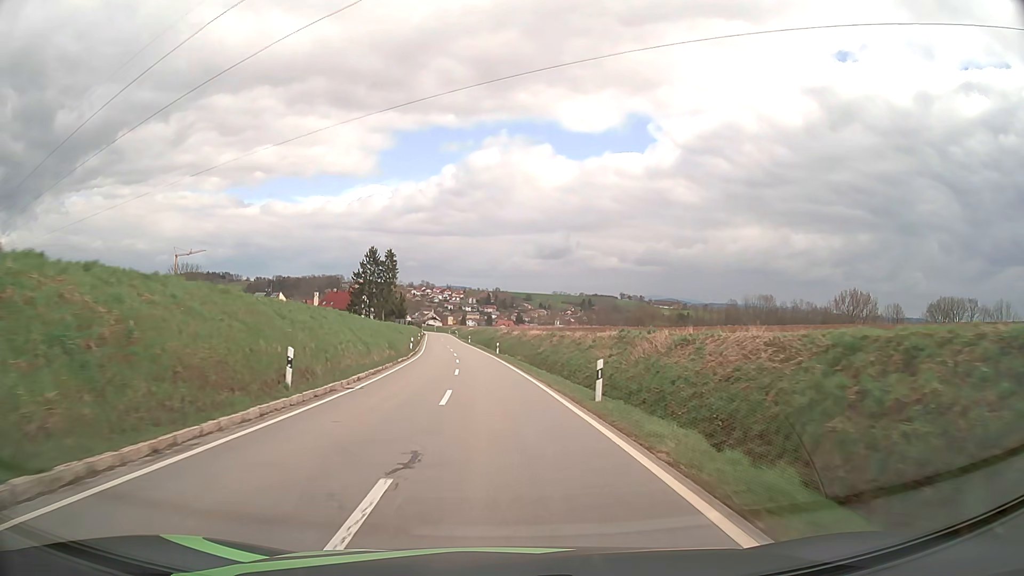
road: tertiary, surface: asphalt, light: Day
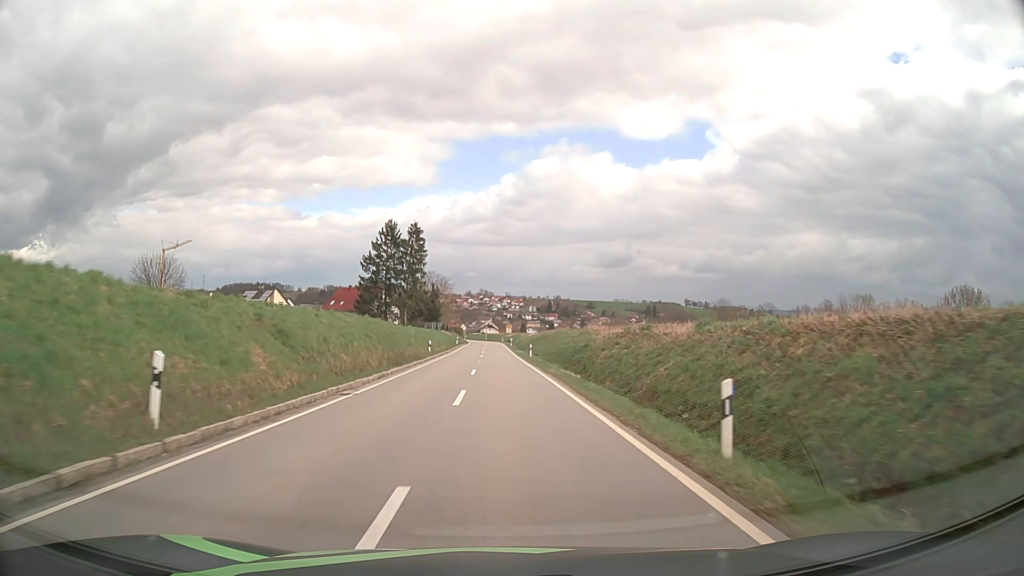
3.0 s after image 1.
(-2.3, +48.2) m; -5°
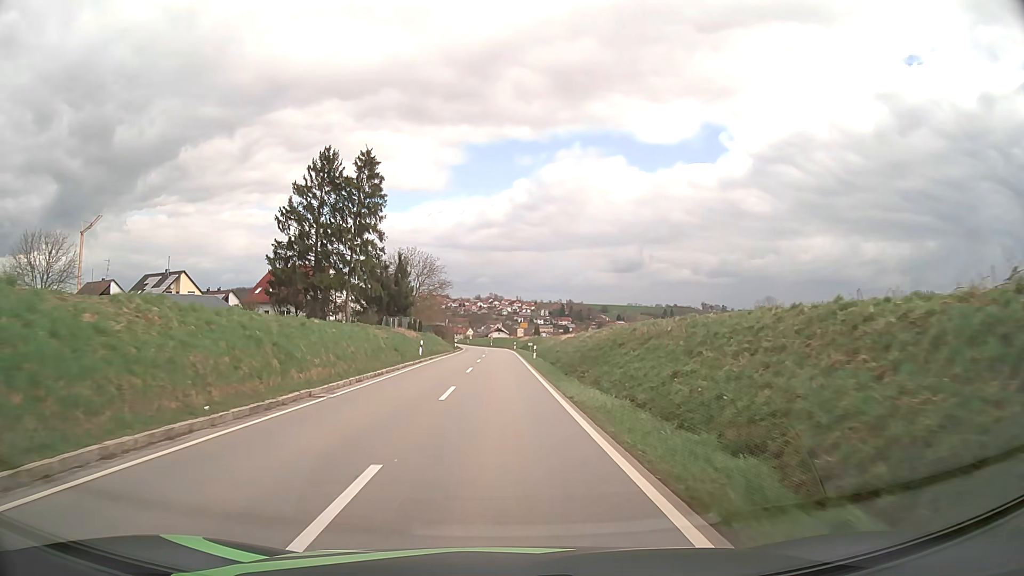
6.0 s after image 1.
(-0.4, +46.6) m; -1°
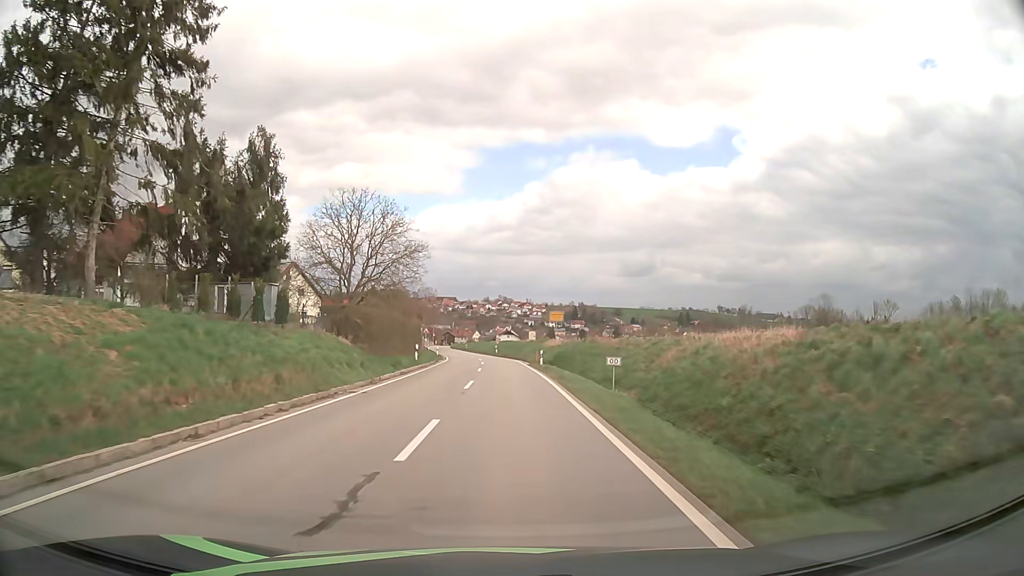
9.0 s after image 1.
(-0.3, +43.2) m; -1°
(0, +10) (0, +20) (0, +30) (0, +40) (-1, +50) (-1, +60) (-2, +70) (-3, +80) (-4, +90) (-6, +100) m
